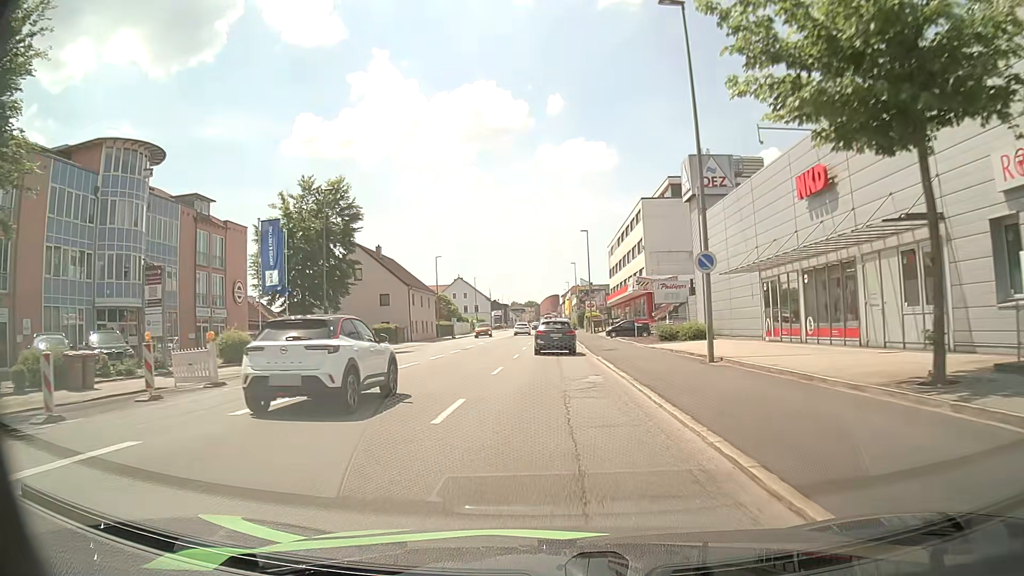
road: tertiary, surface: asphalt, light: Day
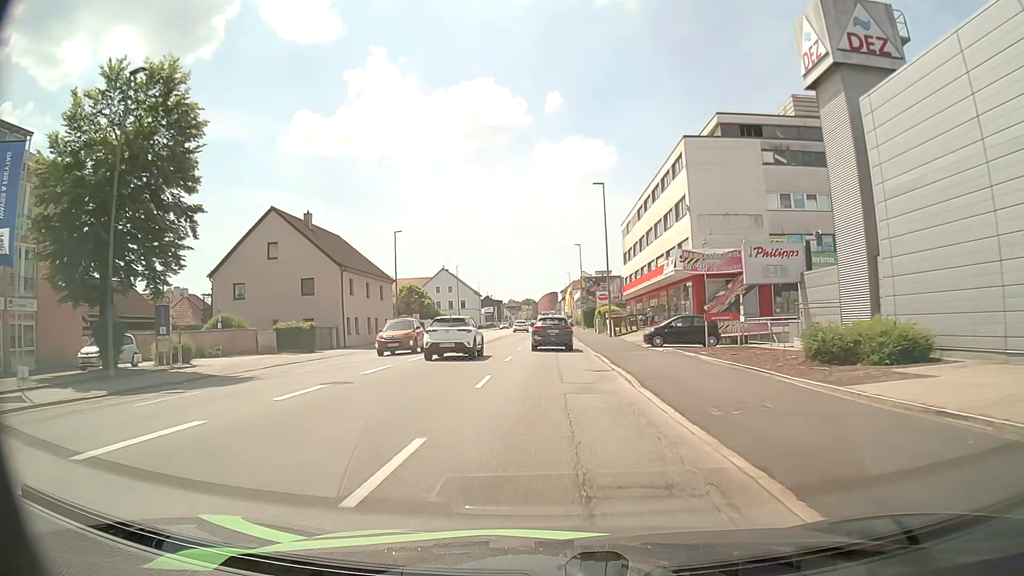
(0.0, +22.3) m; 0°
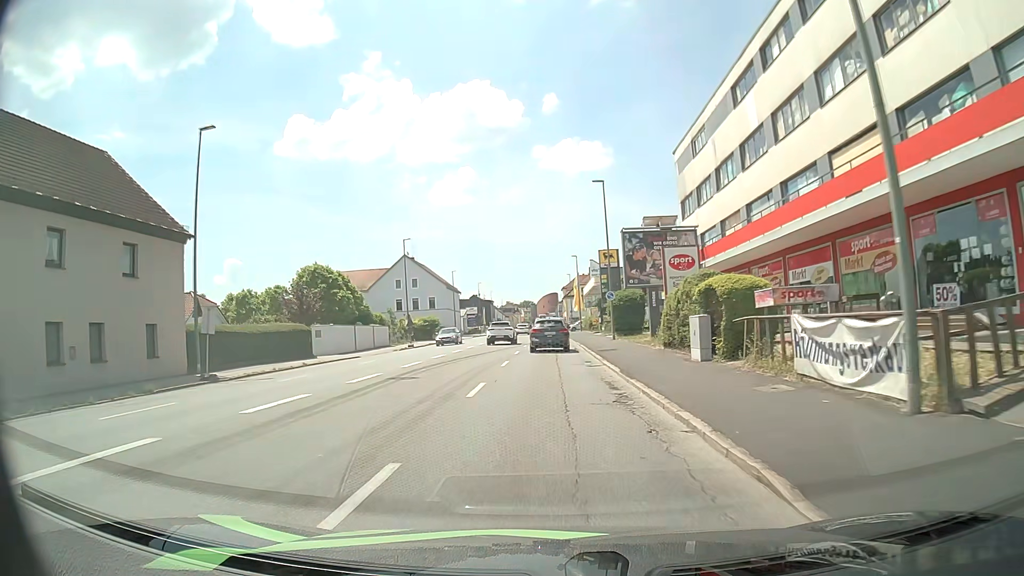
(0.0, +37.5) m; 0°
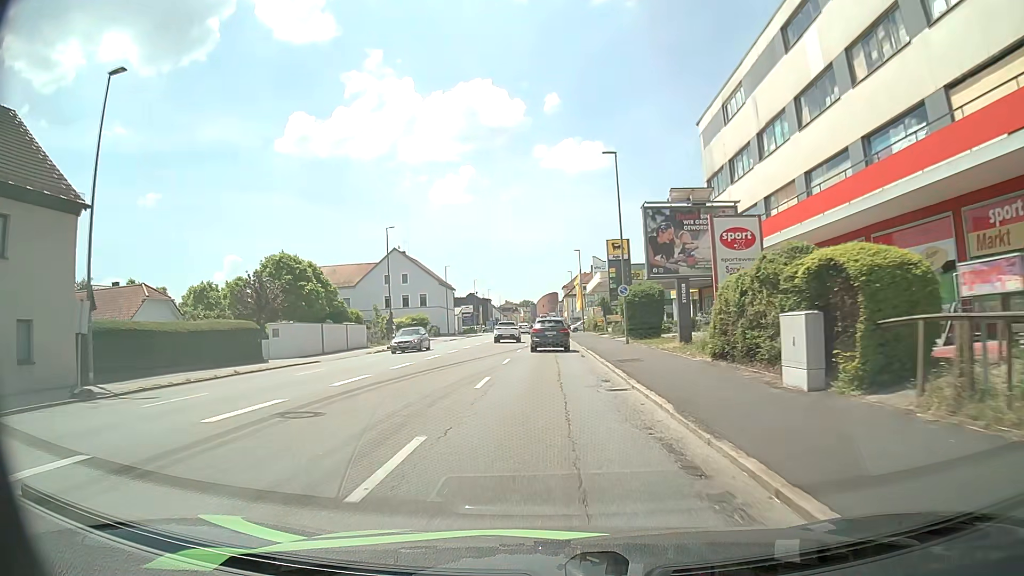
(0.0, +7.5) m; 0°
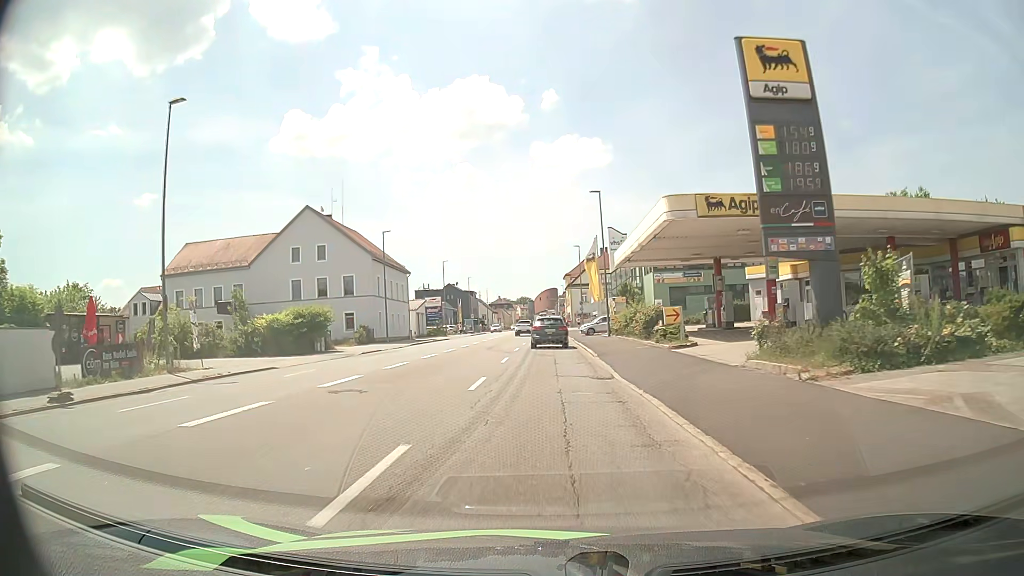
(-0.1, +36.7) m; 0°
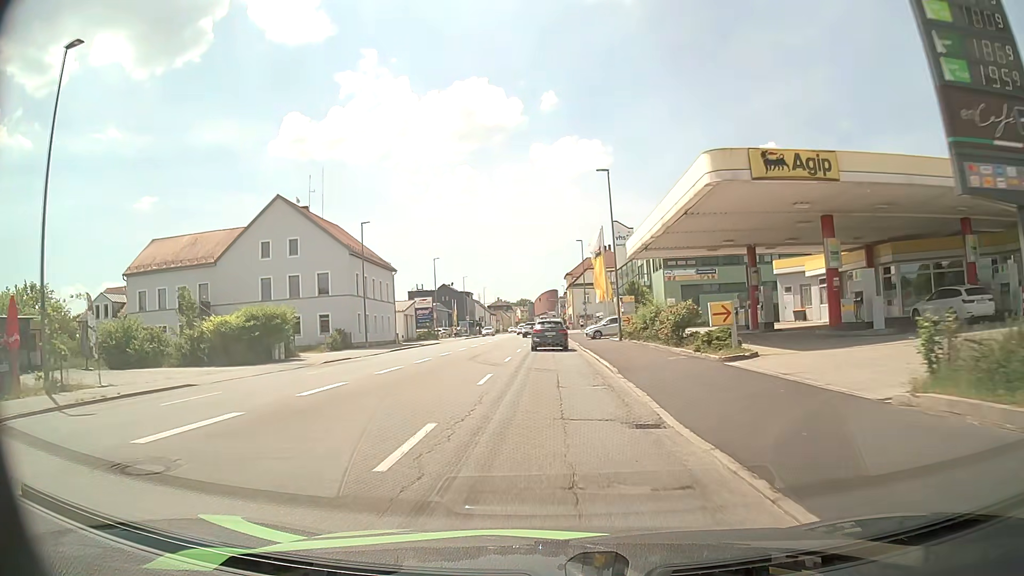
(0.0, +7.3) m; 0°
(0, +10) (0, +20) (0, +30) (0, +40) (0, +50) (0, +60) (0, +70) (0, +80) (0, +90) (0, +100) m
